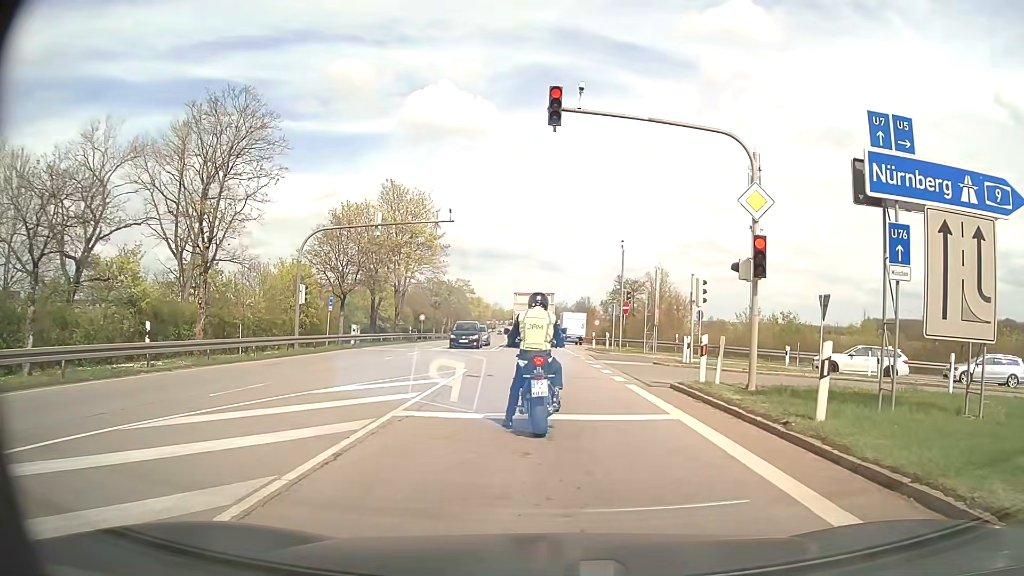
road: secondary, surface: asphalt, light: Day
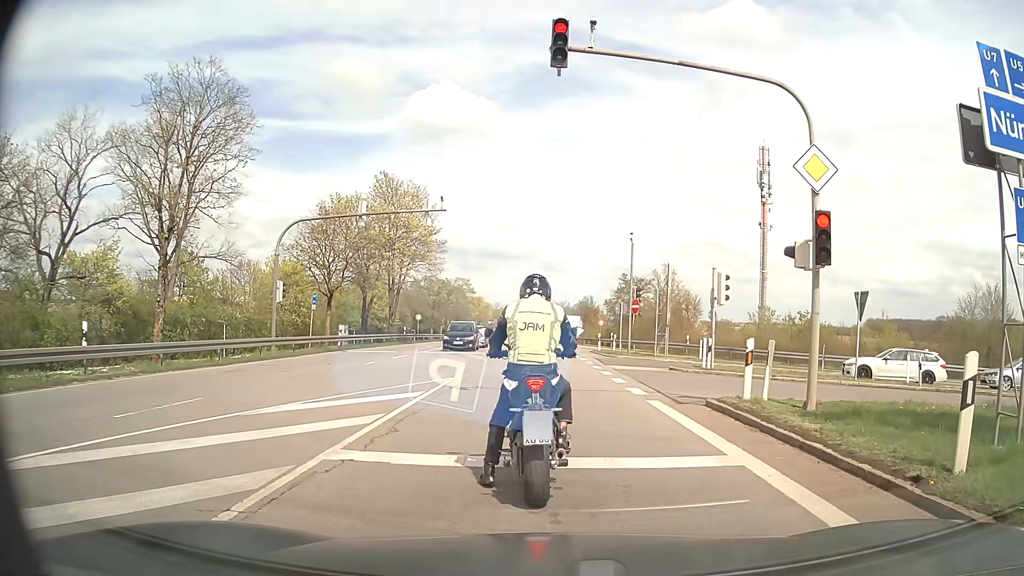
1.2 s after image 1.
(0.0, +3.0) m; -1°
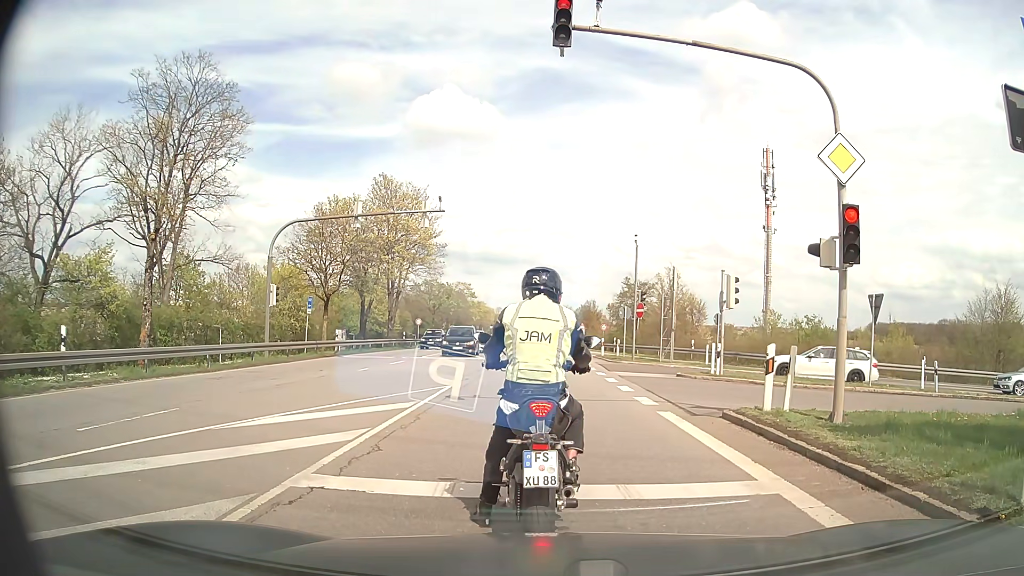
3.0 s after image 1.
(0.0, +1.0) m; 0°
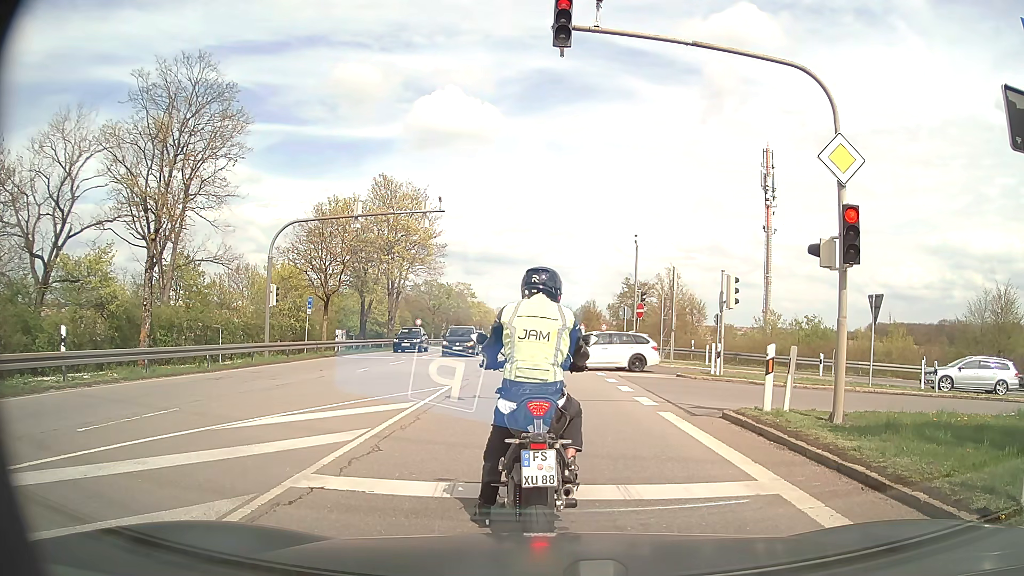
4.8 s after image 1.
(0.0, +0.1) m; 0°
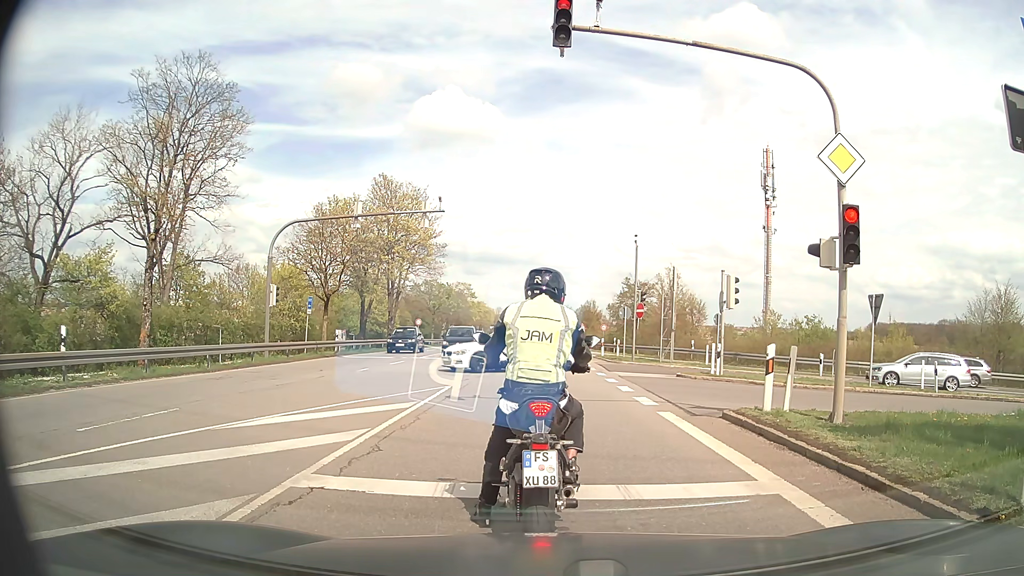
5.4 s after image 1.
(0.0, 0.0) m; 0°
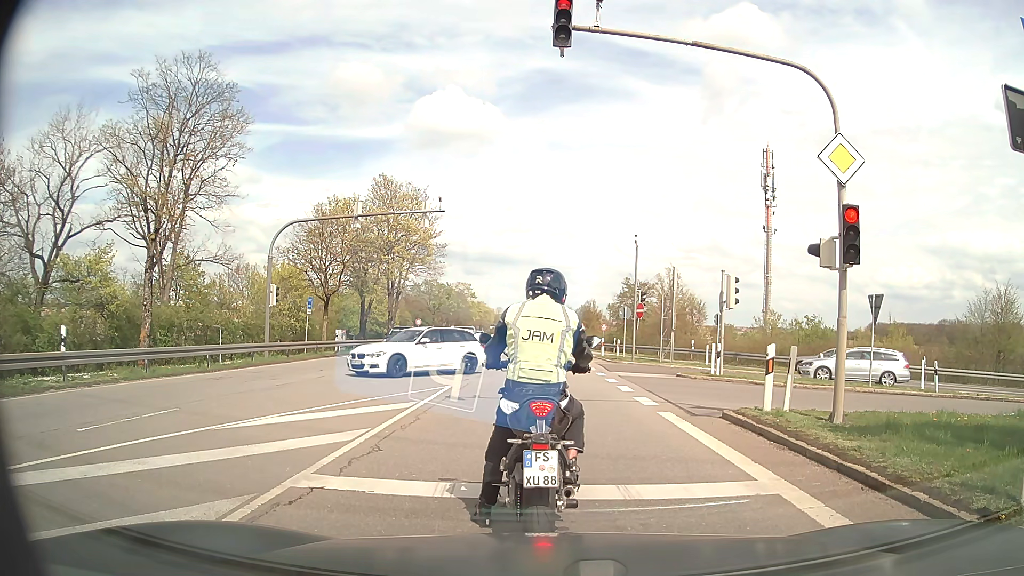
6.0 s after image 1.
(0.0, 0.0) m; 0°
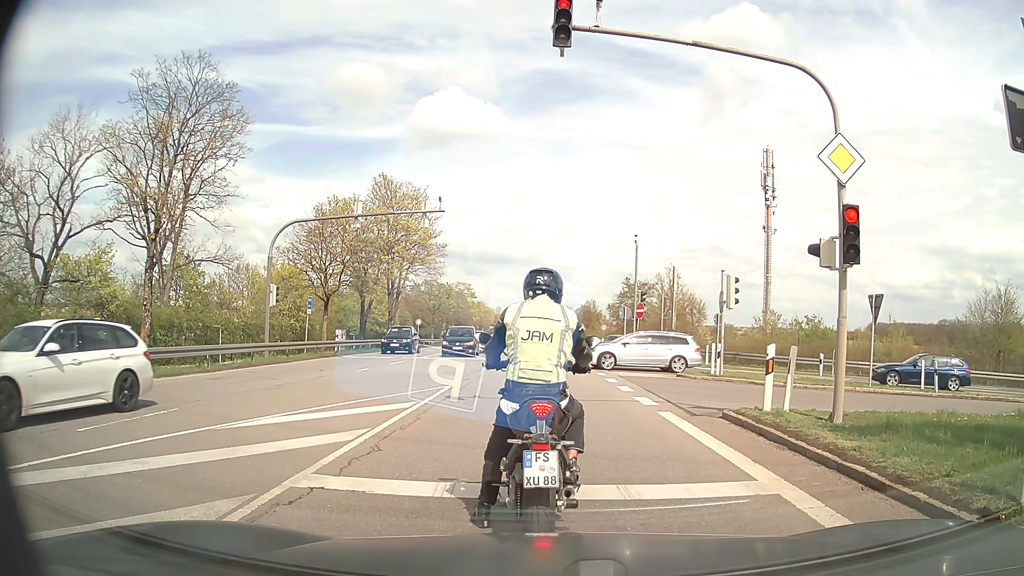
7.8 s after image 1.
(0.0, 0.0) m; 0°
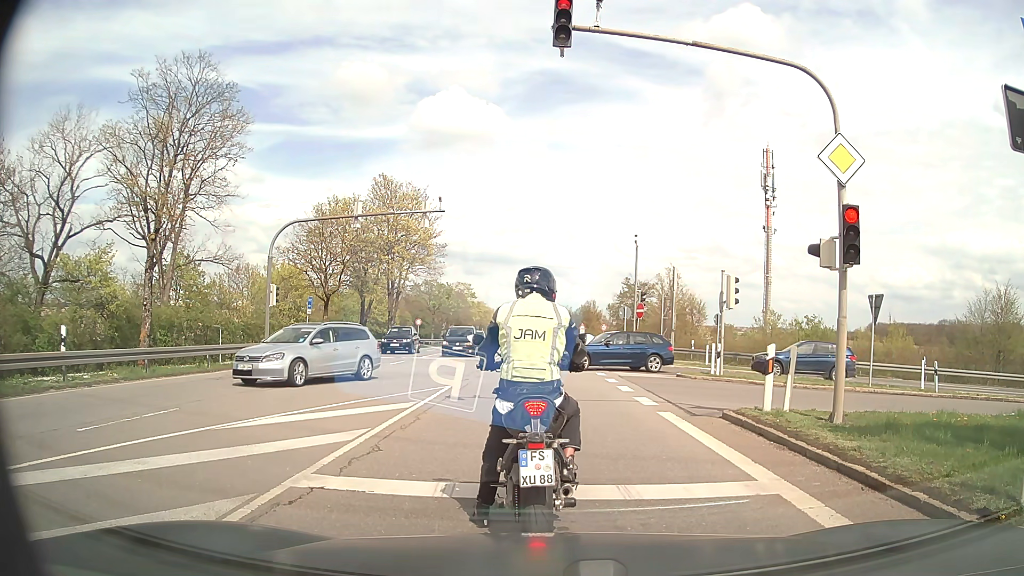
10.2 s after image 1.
(0.0, 0.0) m; 0°
